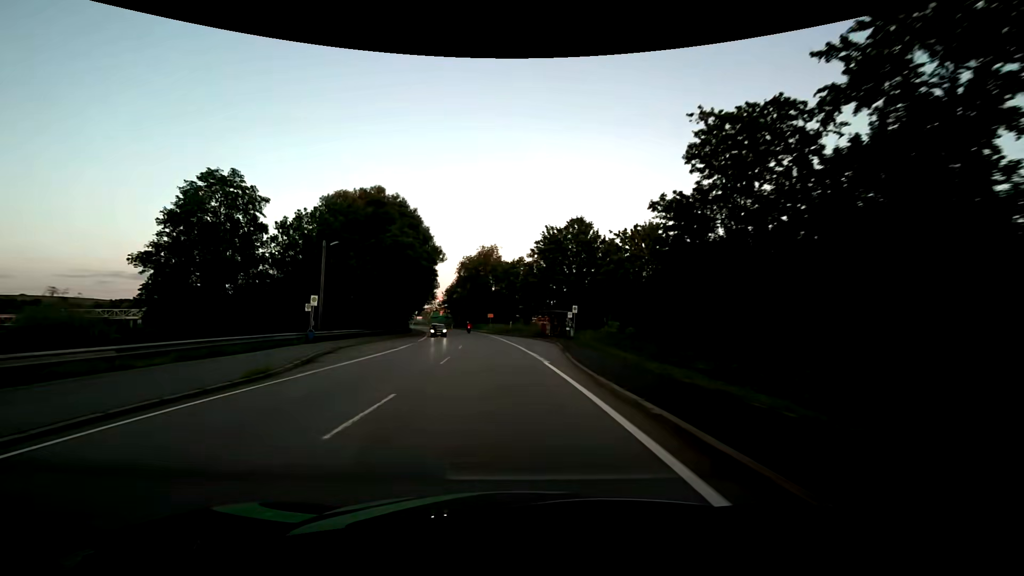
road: primary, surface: asphalt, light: Day
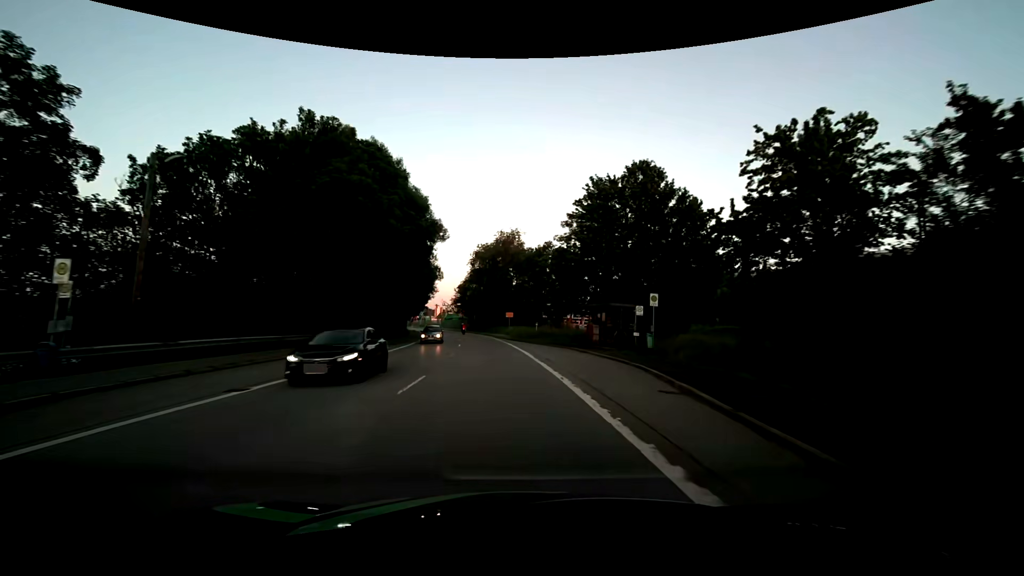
(-0.5, +20.0) m; -3°
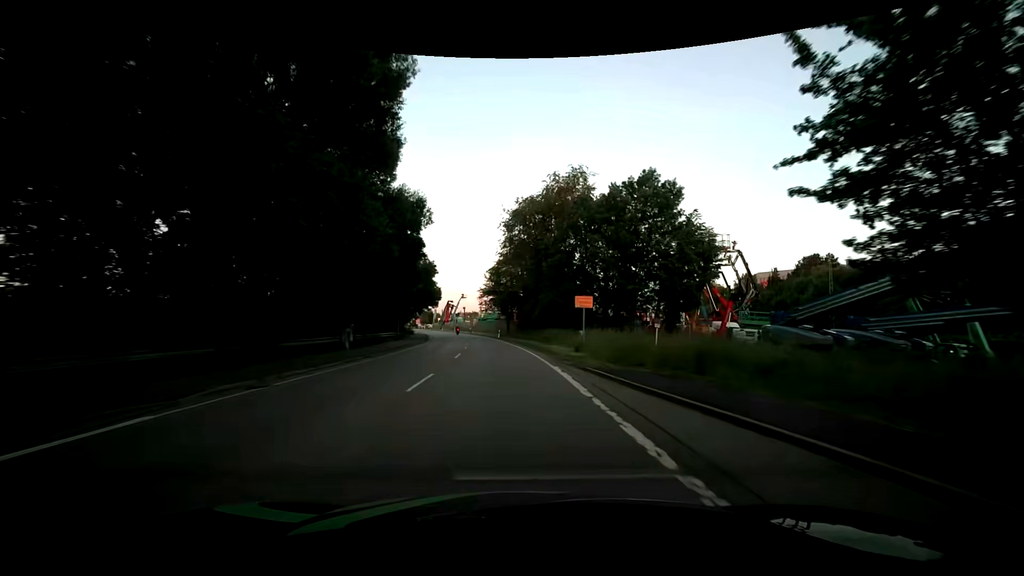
(-1.6, +35.3) m; -5°
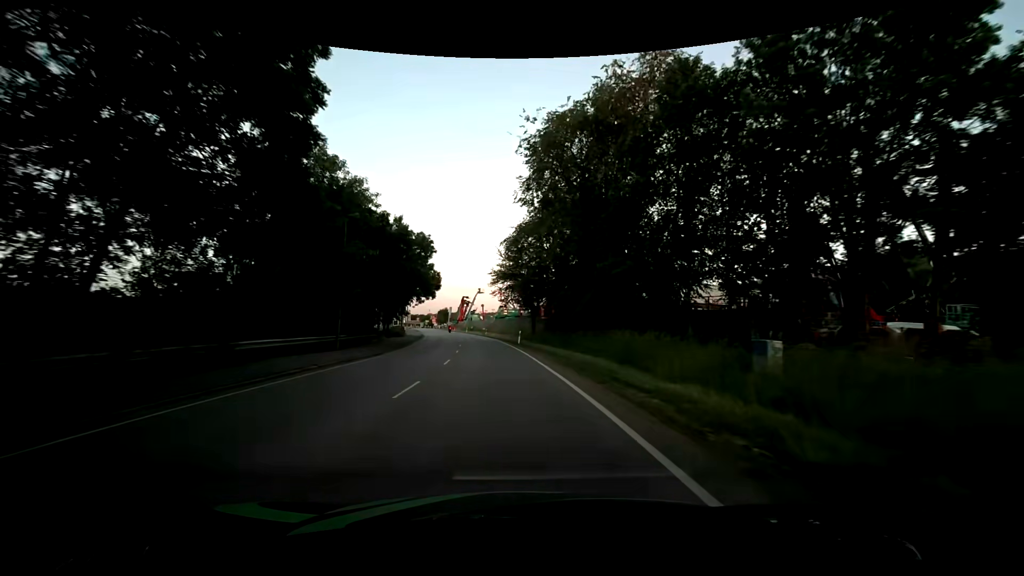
(-0.5, +23.1) m; -3°
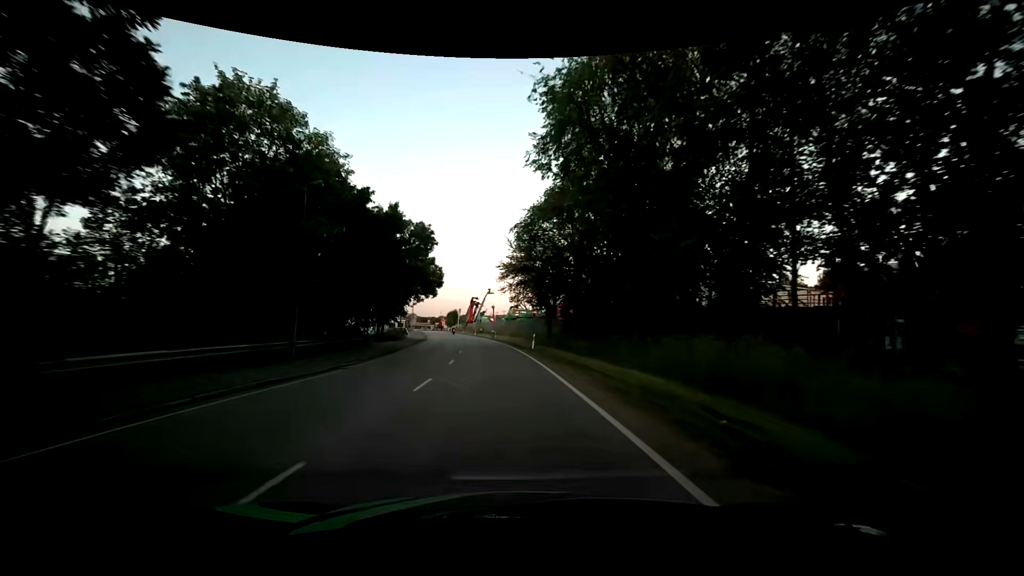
(-0.1, +7.4) m; -1°
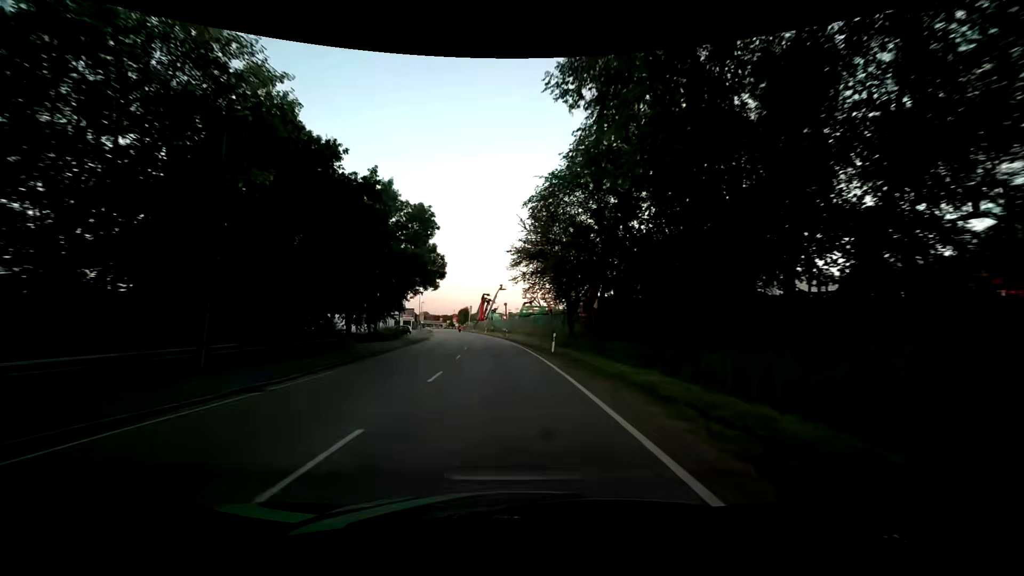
(-0.1, +7.5) m; -2°
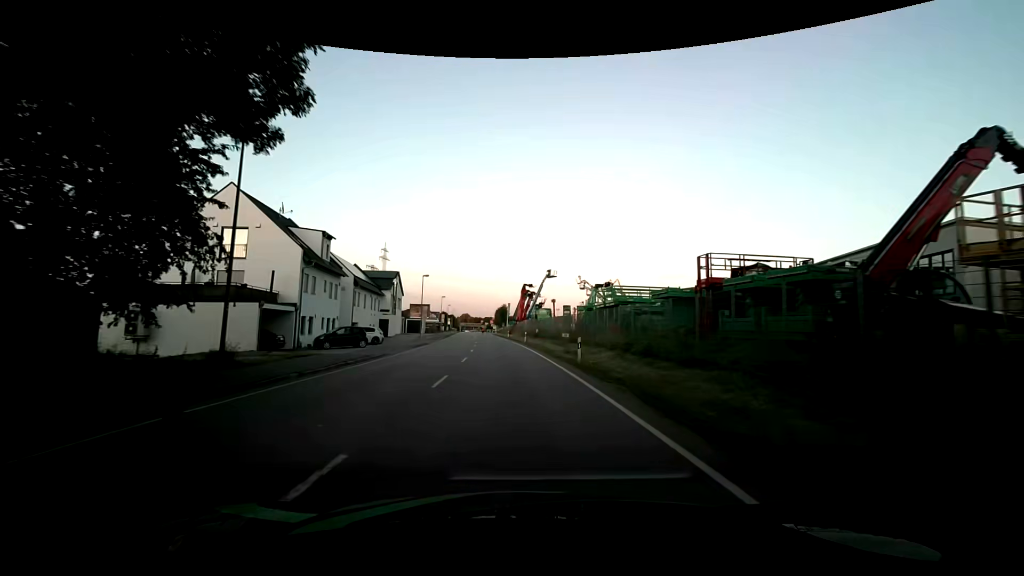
(-1.5, +37.7) m; -5°
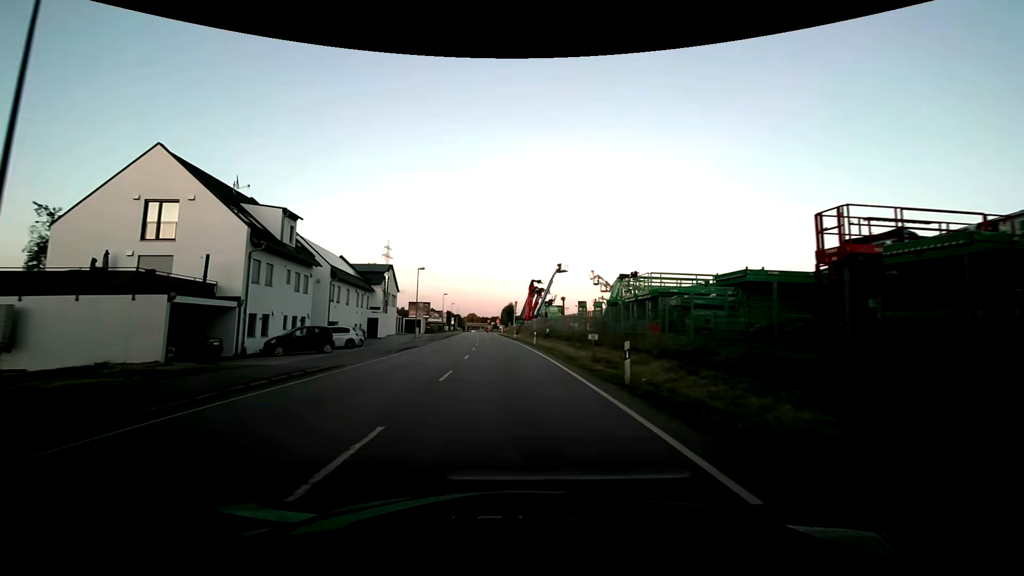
(-0.1, +7.6) m; -1°
(0, +10) (0, +20) (-1, +30) (-1, +40) (-2, +50) (-3, +60) (-3, +70) (-4, +80) (-5, +90) (-5, +100) m
